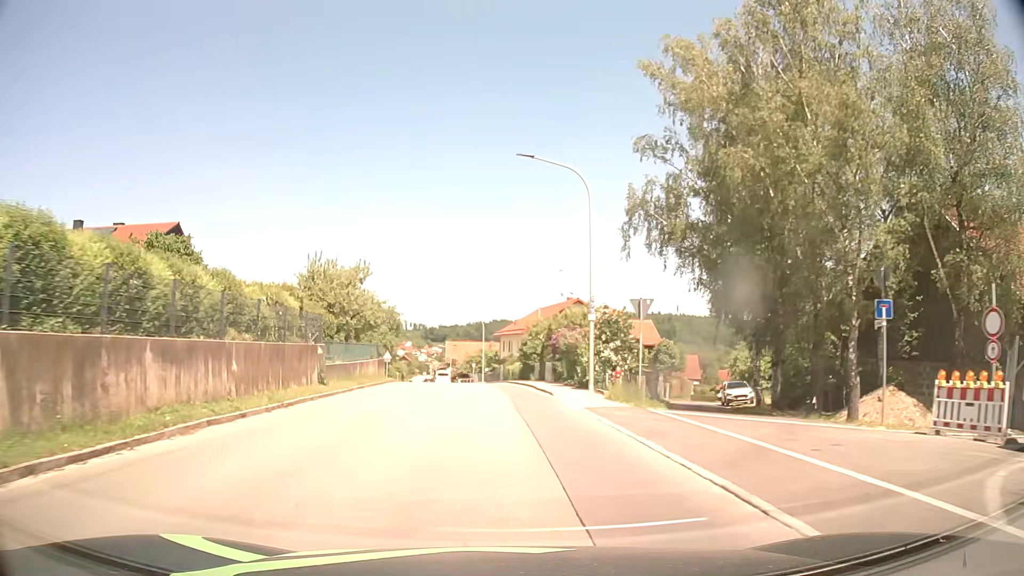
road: tertiary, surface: asphalt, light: Day
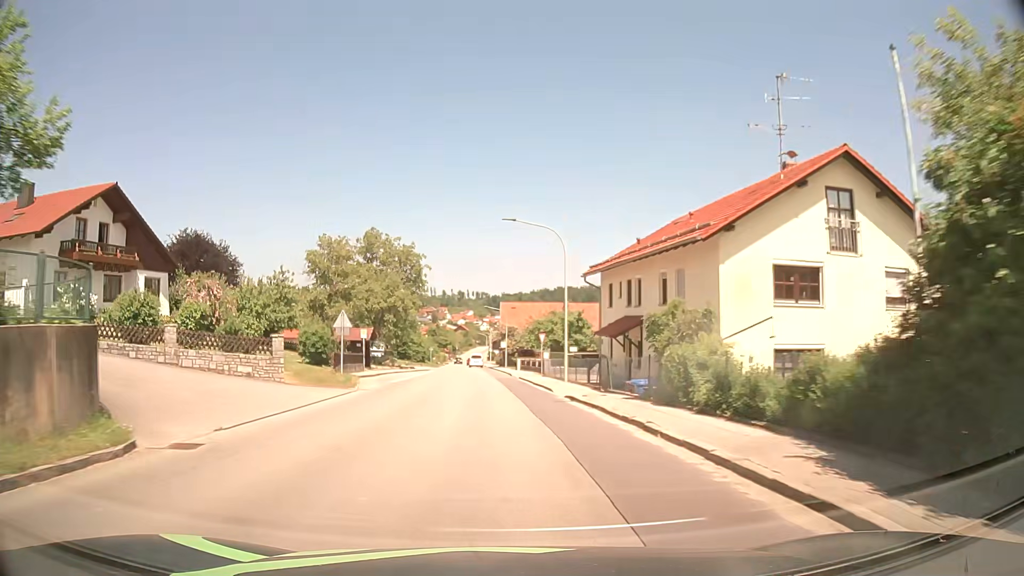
(-2.0, +39.5) m; -5°
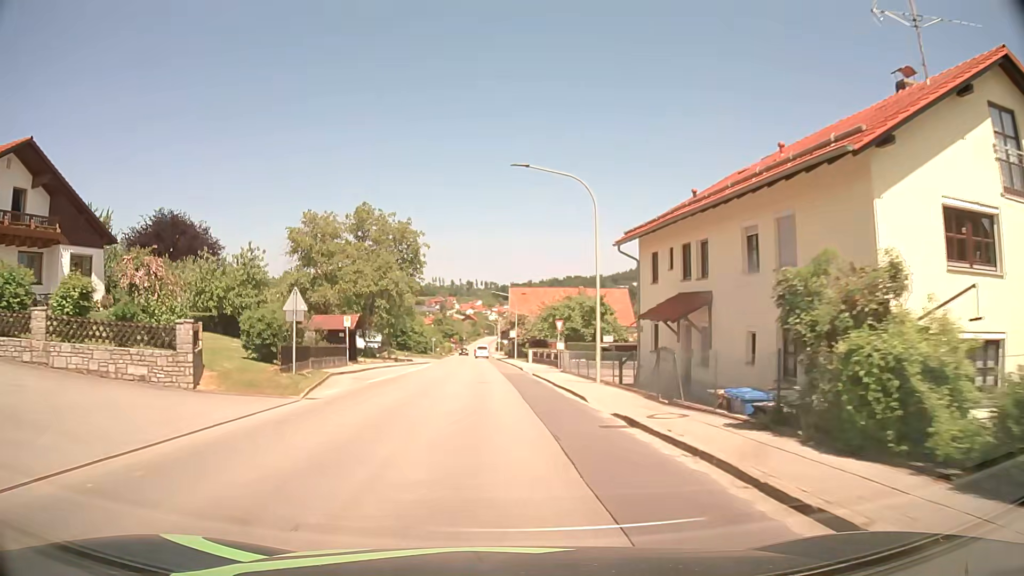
(-0.1, +8.0) m; -1°
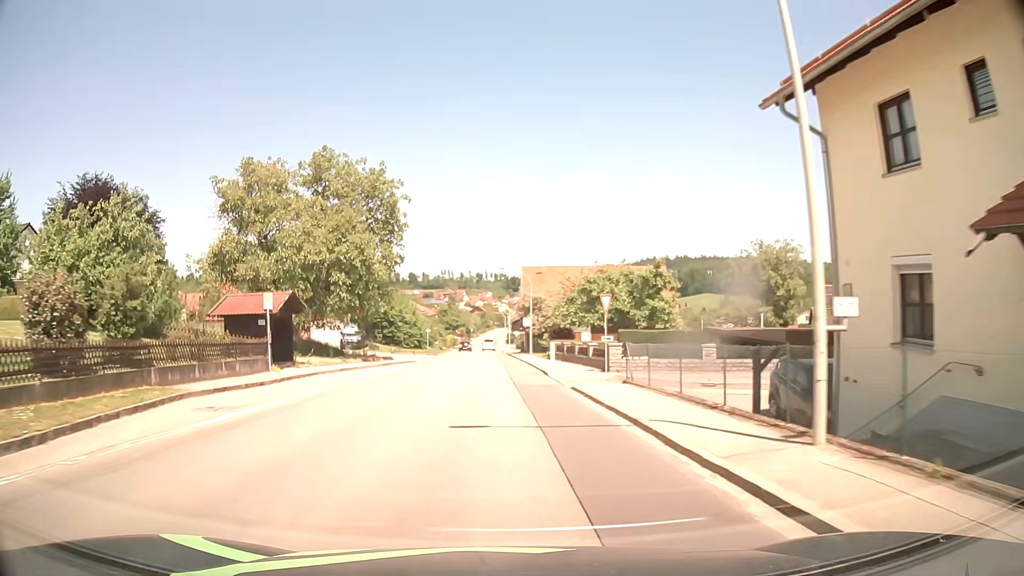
(-0.2, +16.0) m; -1°
